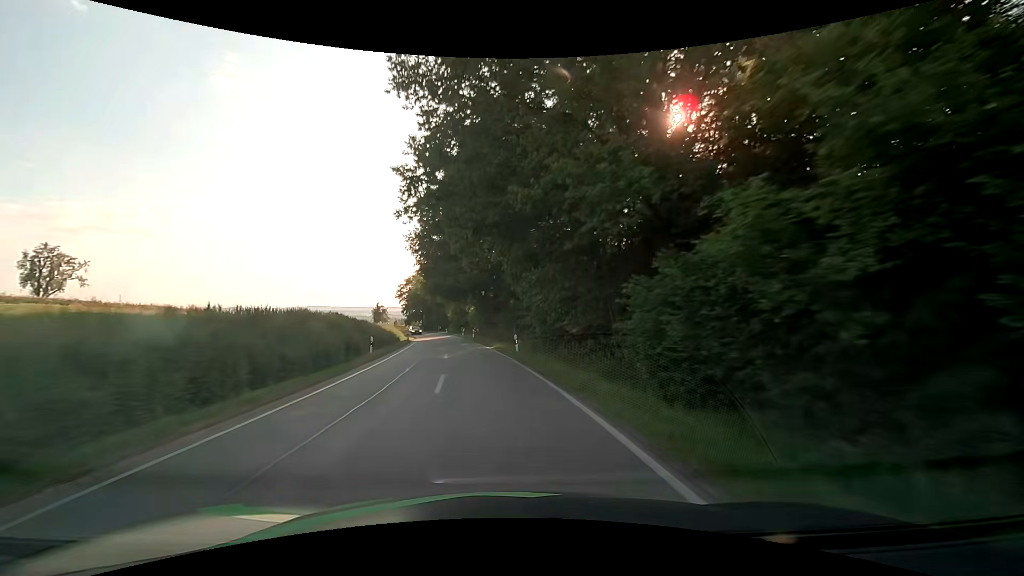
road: secondary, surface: asphalt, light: Day
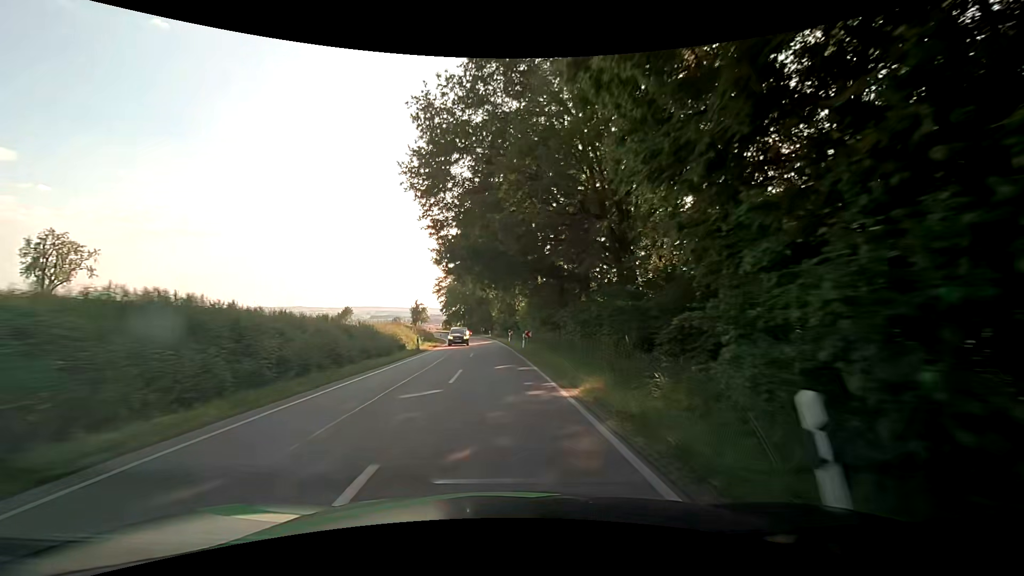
(-1.3, +21.4) m; -6°
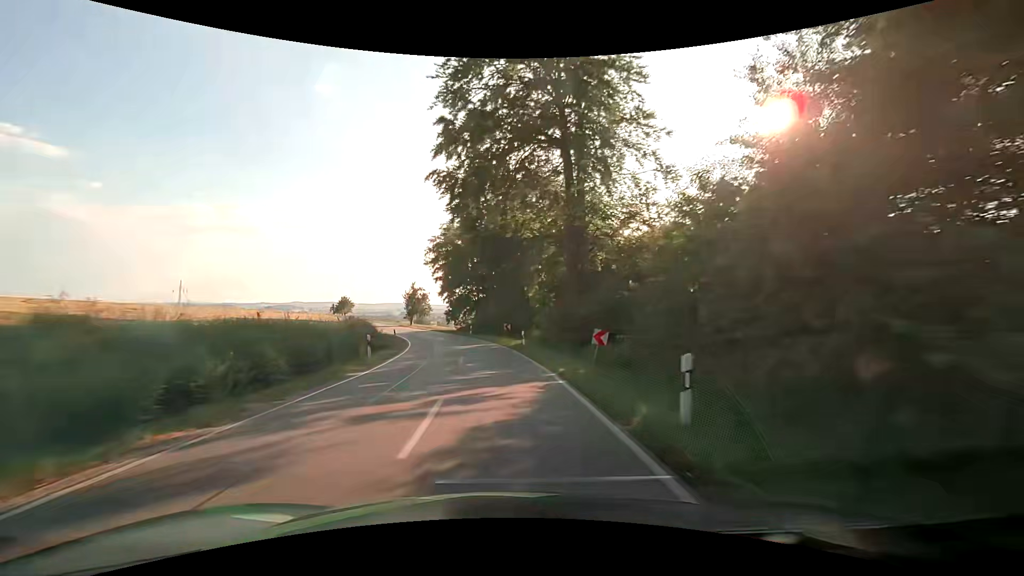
(-1.5, +43.1) m; -3°
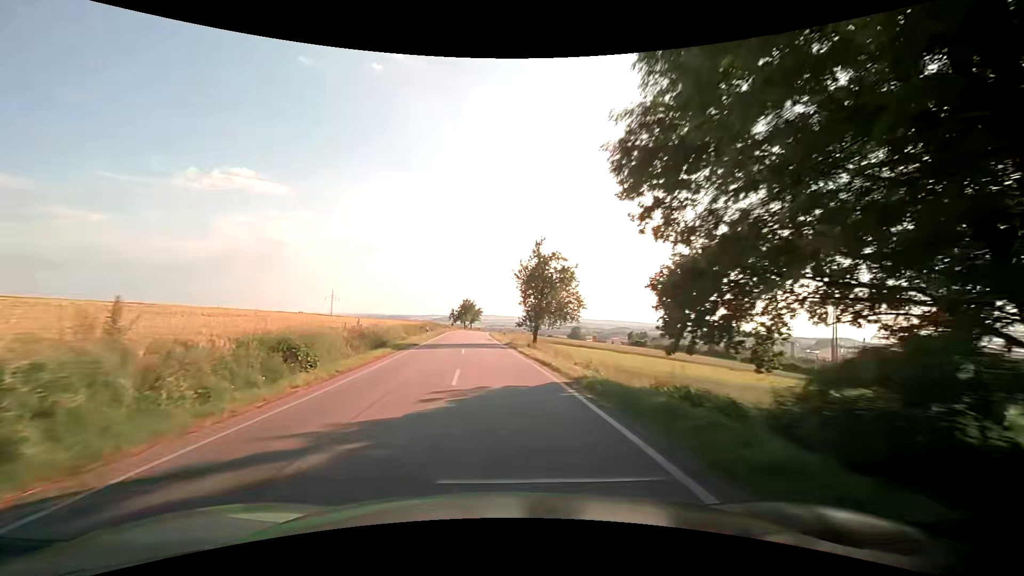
(-7.3, +53.0) m; -18°
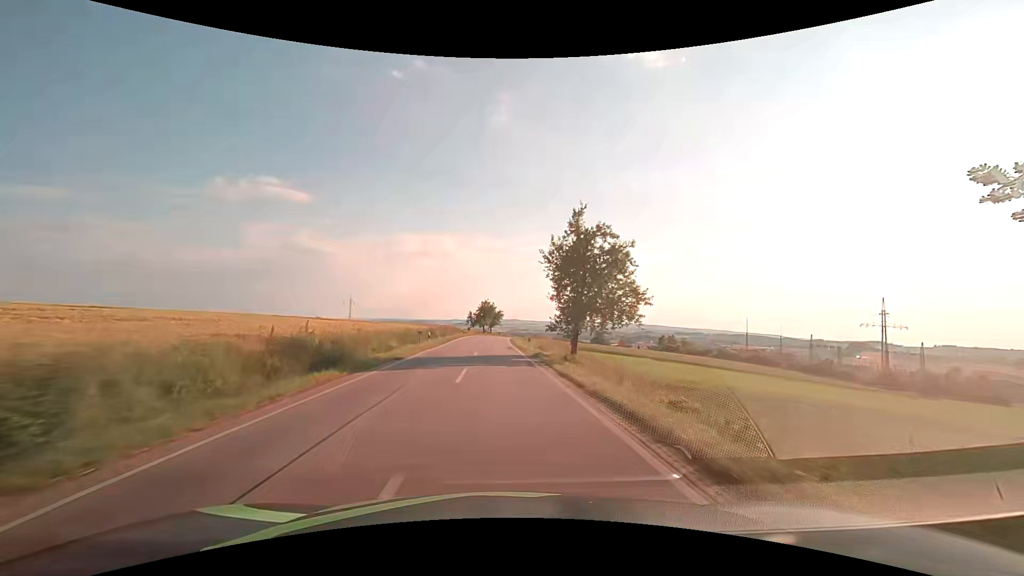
(-0.2, +10.8) m; -2°
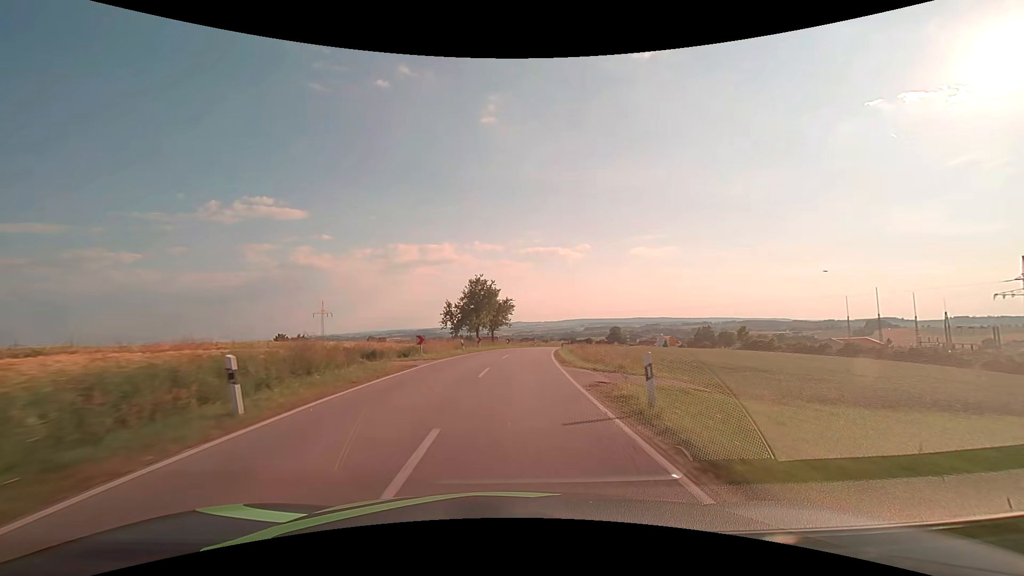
(-1.6, +56.9) m; -1°
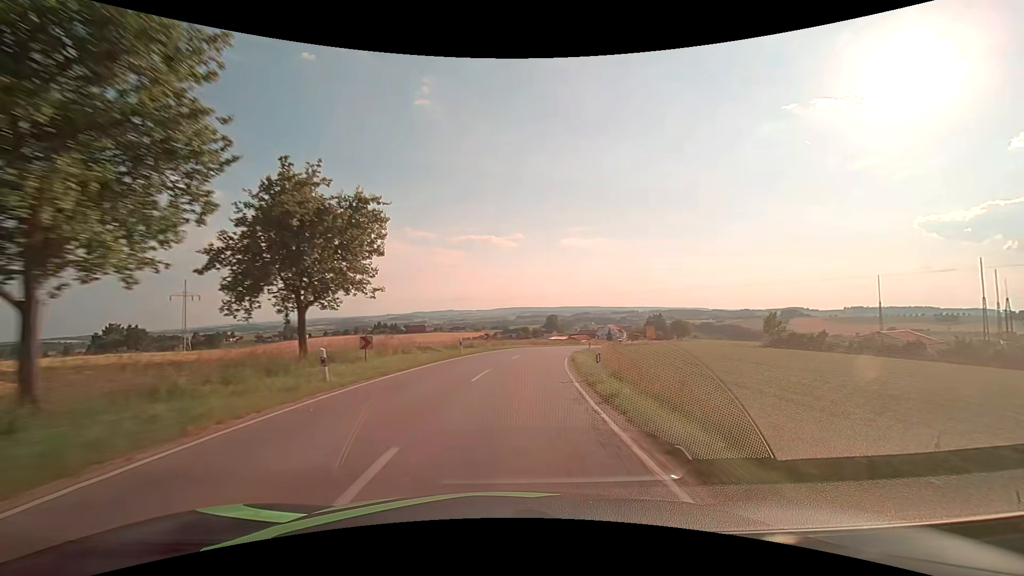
(+2.7, +47.9) m; +7°
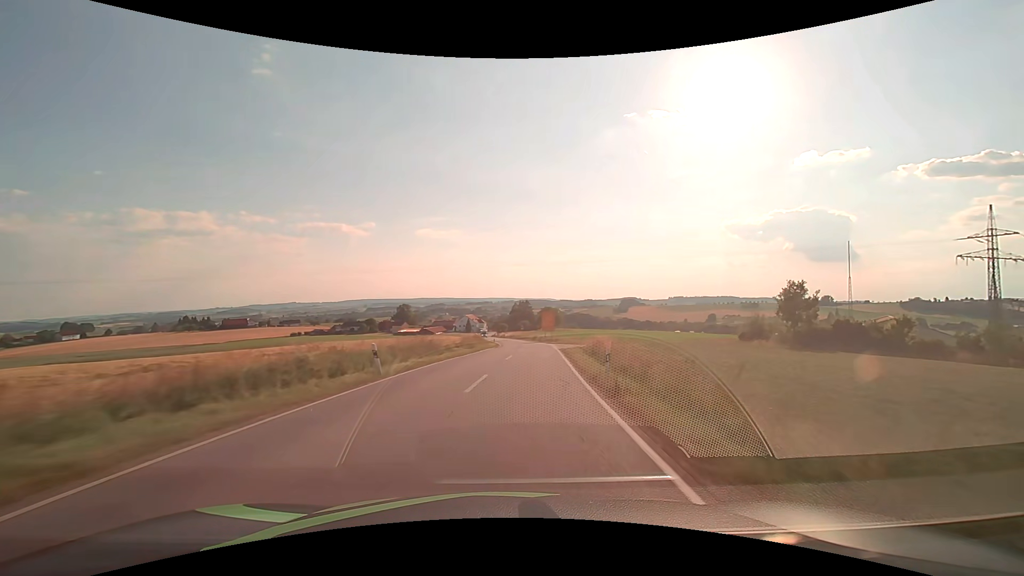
(+6.3, +48.7) m; +16°
(0, +10) (+1, +20) (+2, +30) (+3, +40) (+3, +50) (+4, +60) (+4, +70) (+4, +80) (+3, +90) (+3, +100) m
